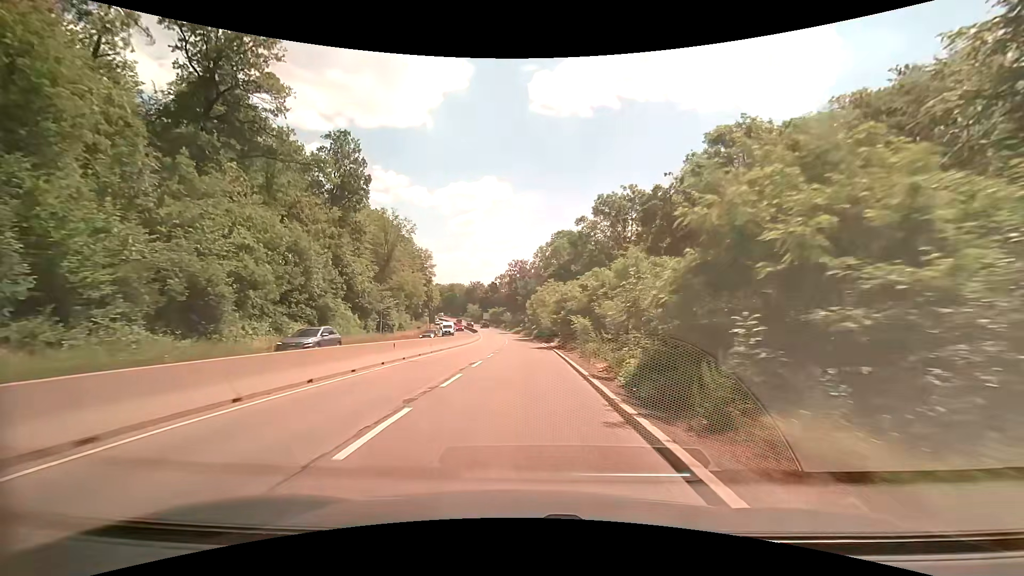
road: trunk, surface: asphalt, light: Day
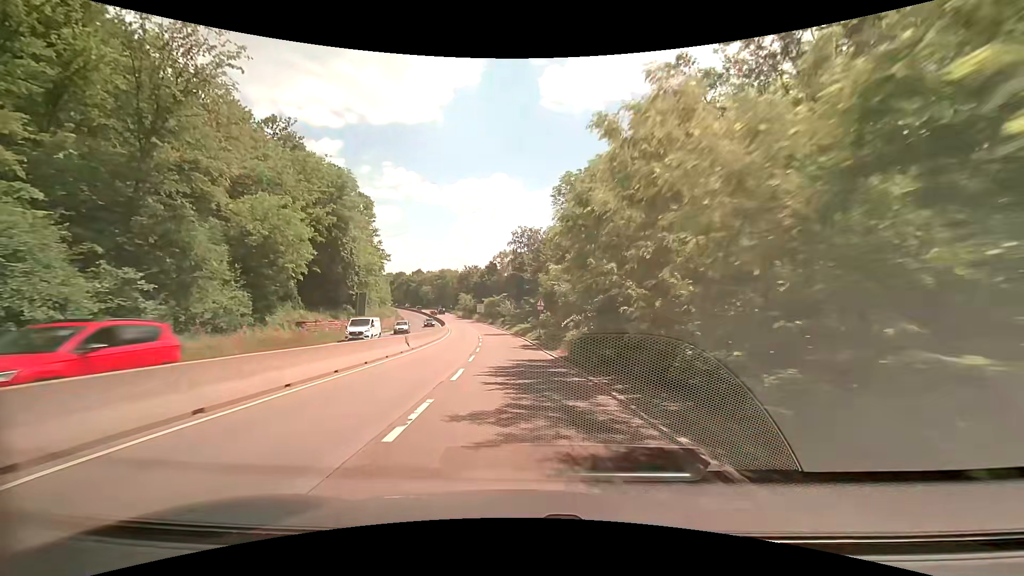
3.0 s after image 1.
(-0.3, +47.7) m; -1°
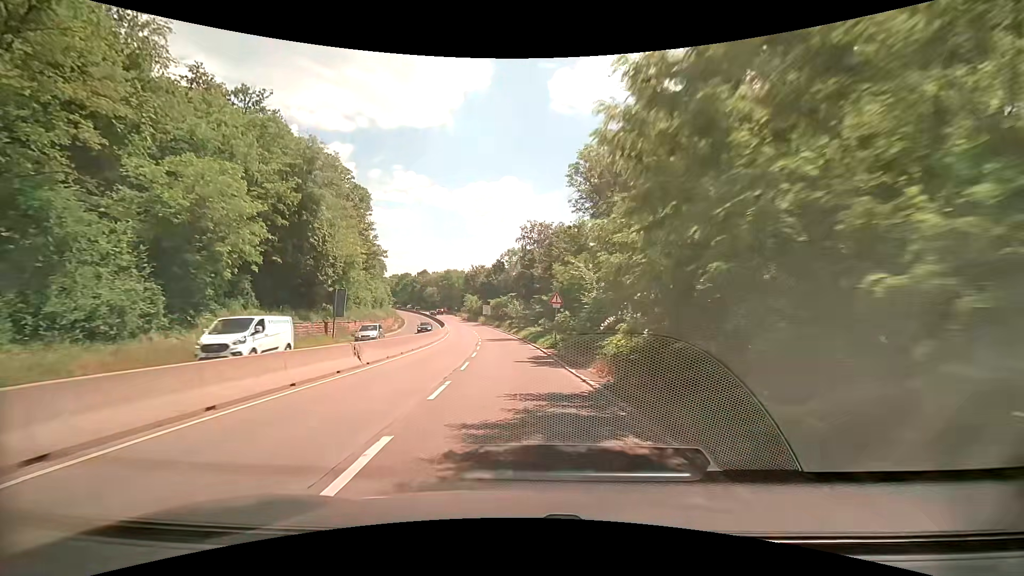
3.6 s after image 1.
(-0.1, +8.9) m; -1°
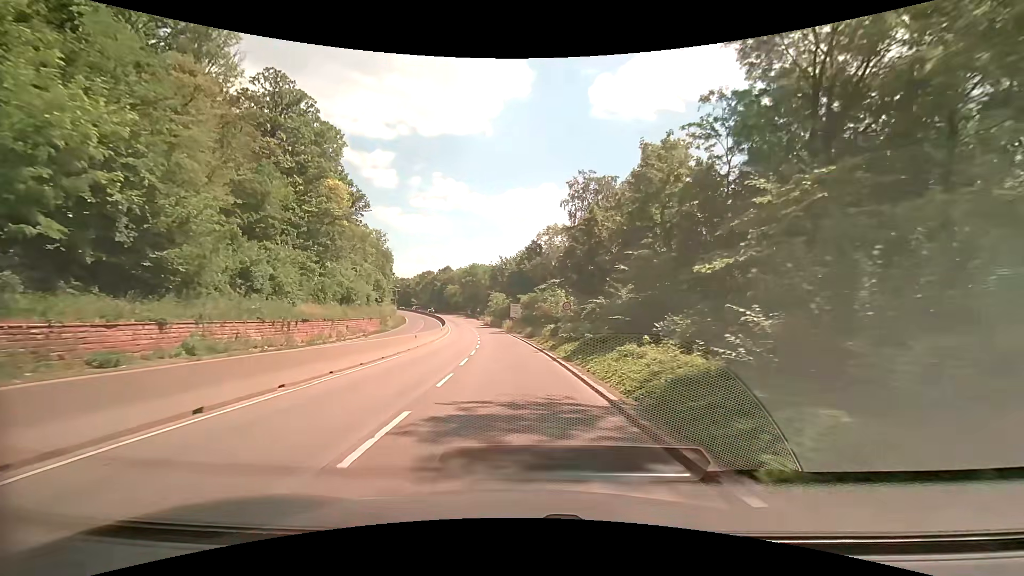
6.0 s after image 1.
(-1.1, +34.7) m; -4°
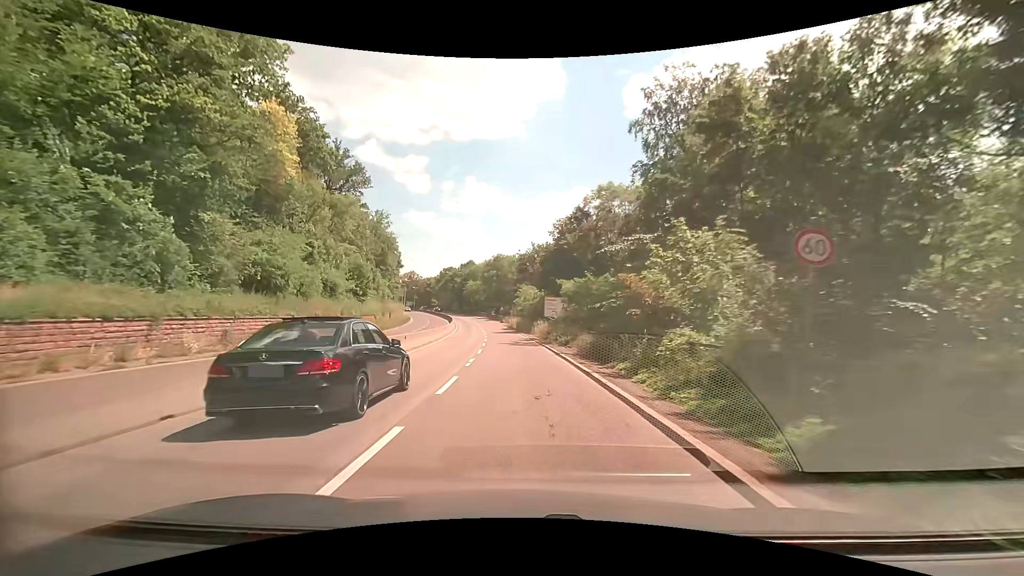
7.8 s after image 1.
(-0.8, +25.8) m; -4°
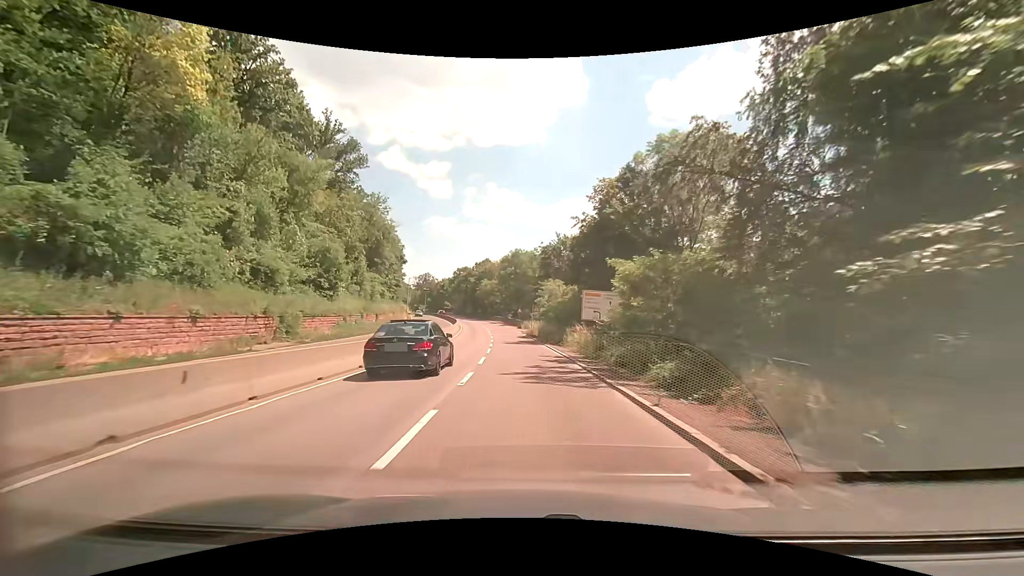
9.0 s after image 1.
(-0.3, +17.0) m; -2°
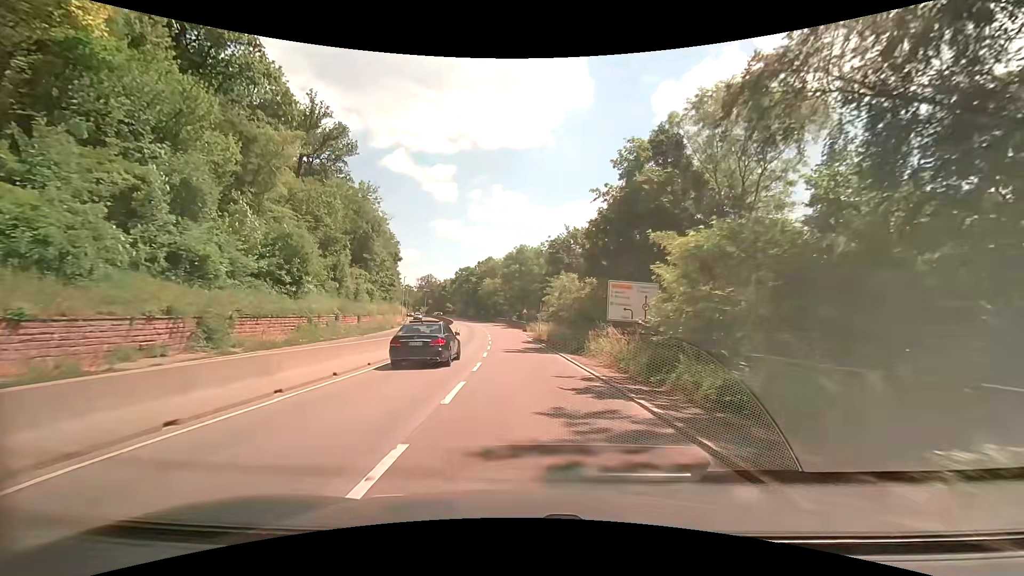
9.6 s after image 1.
(0.0, +8.4) m; 0°
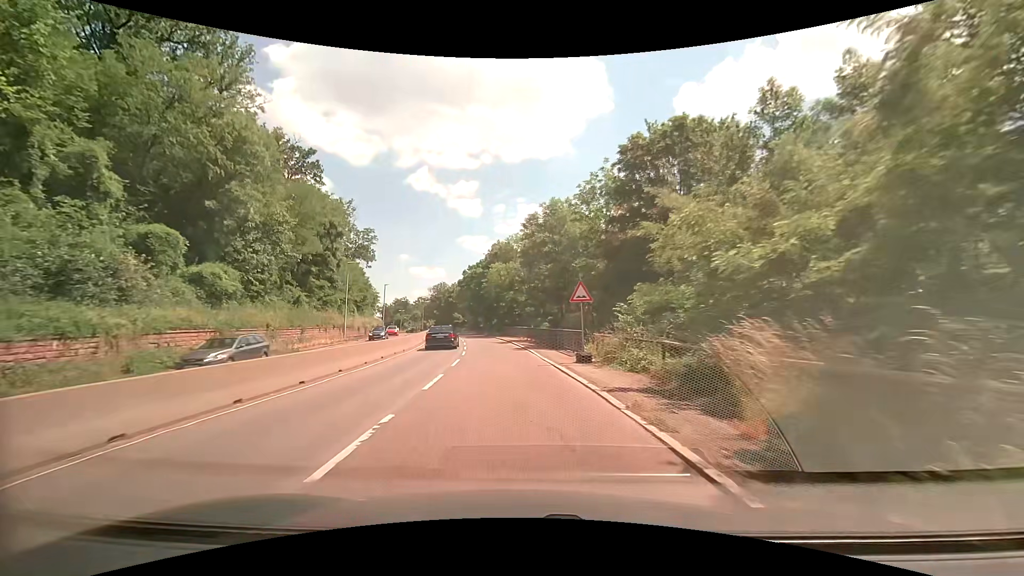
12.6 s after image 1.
(-0.8, +40.7) m; -4°
(0, +10) (-1, +20) (-1, +30) (-3, +40) (-4, +50) (-6, +60) (-7, +69) (-9, +79) (-11, +89) (-13, +99) m
